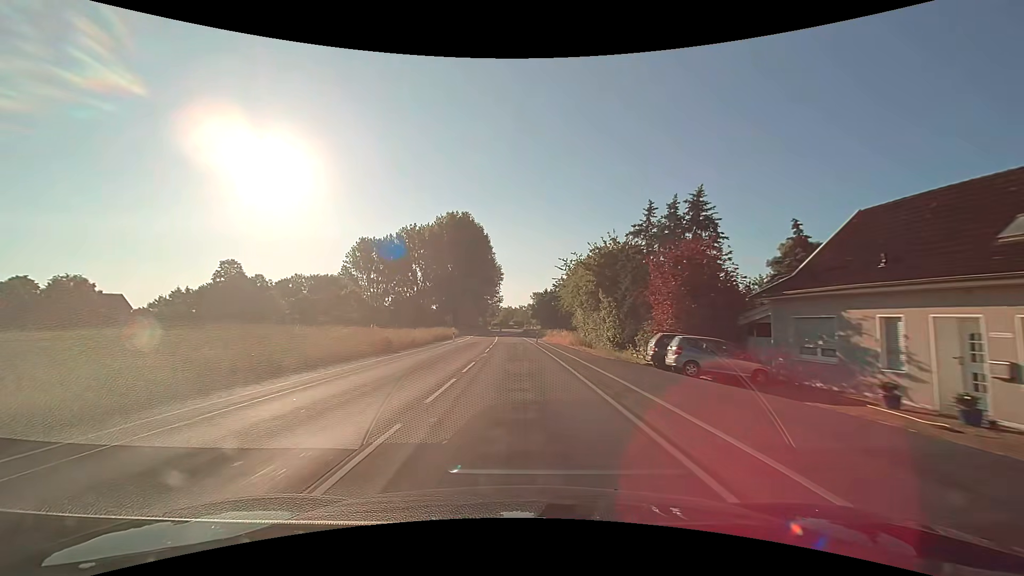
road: secondary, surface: asphalt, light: Day
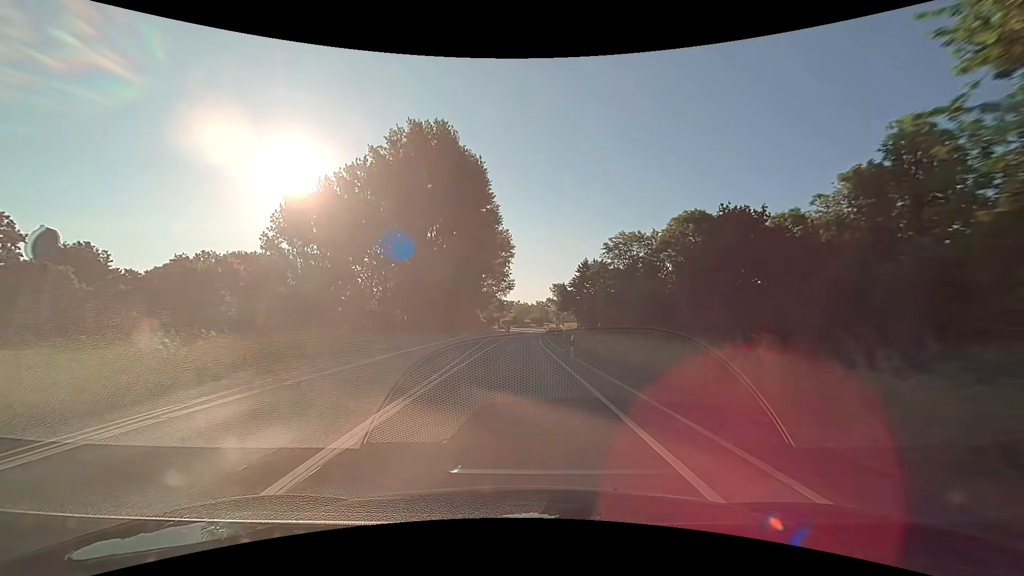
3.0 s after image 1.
(-1.1, +62.8) m; -2°
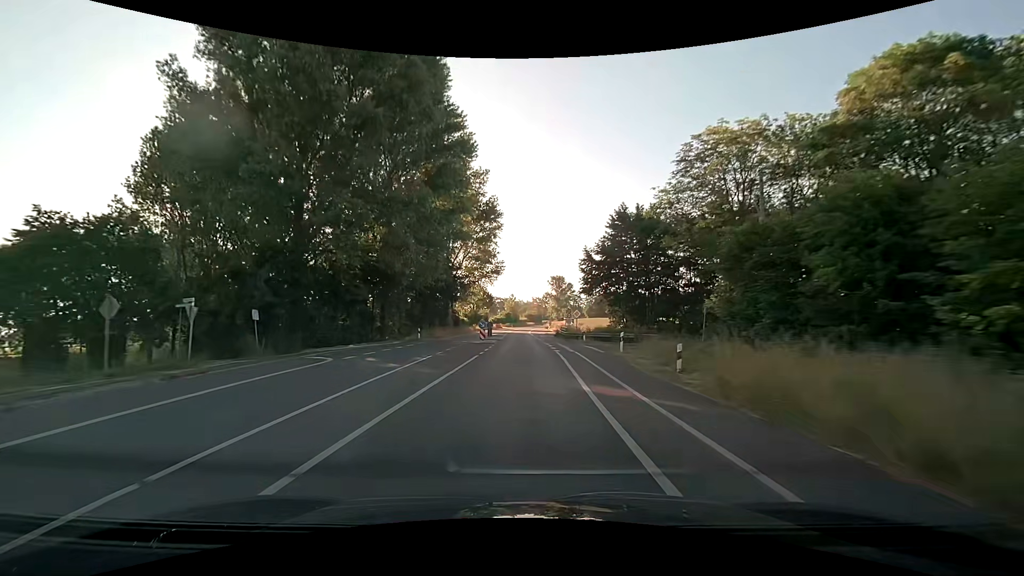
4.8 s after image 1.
(+0.2, +37.7) m; +1°
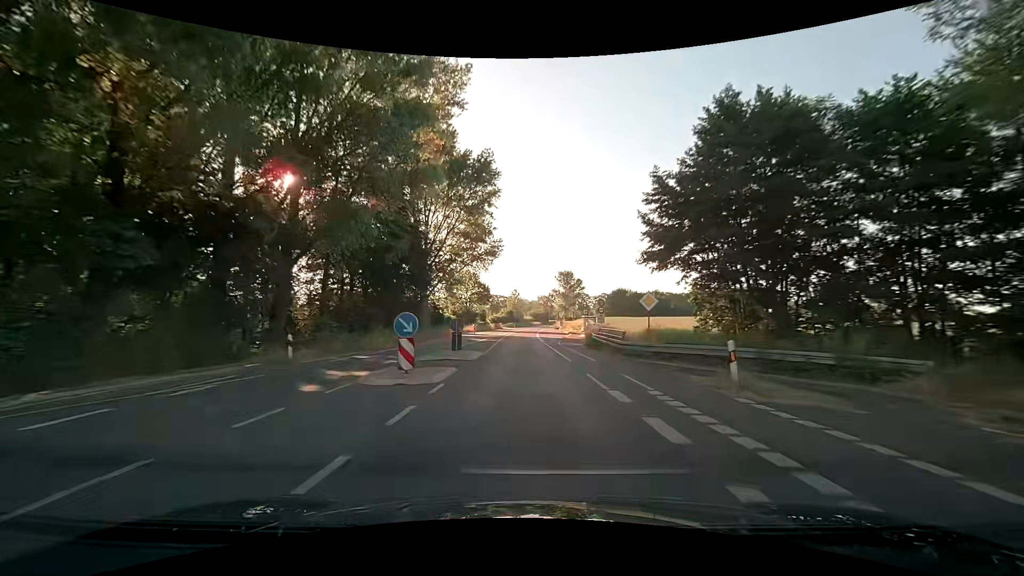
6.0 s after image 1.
(-0.1, +25.1) m; -1°
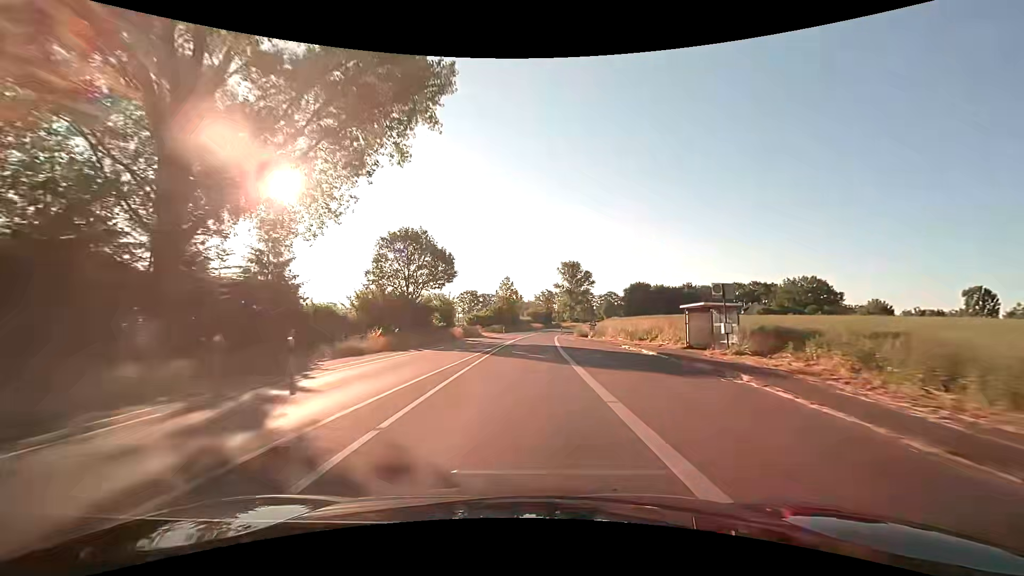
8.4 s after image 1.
(+0.4, +50.2) m; +1°
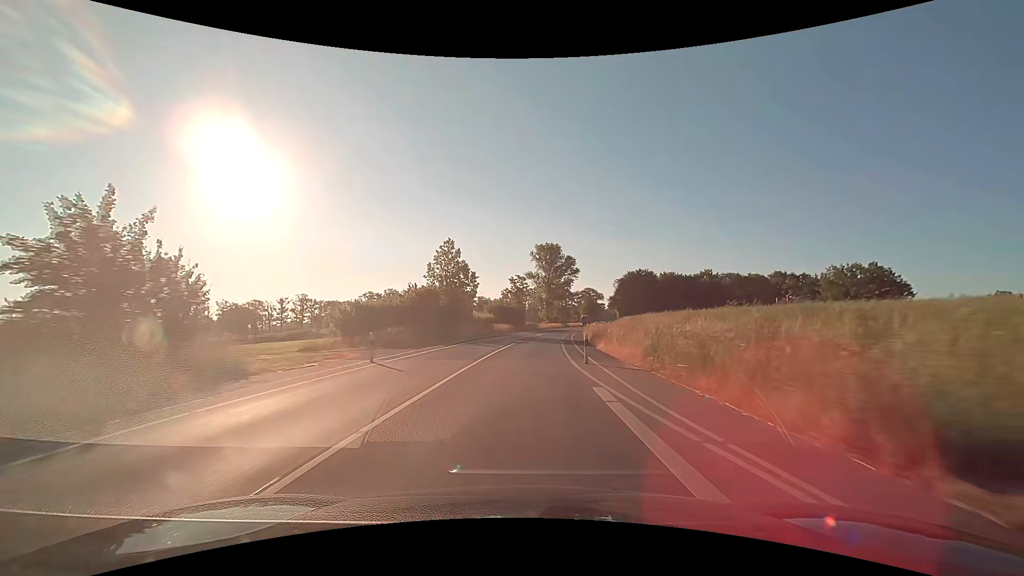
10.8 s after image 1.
(+1.3, +50.0) m; +3°
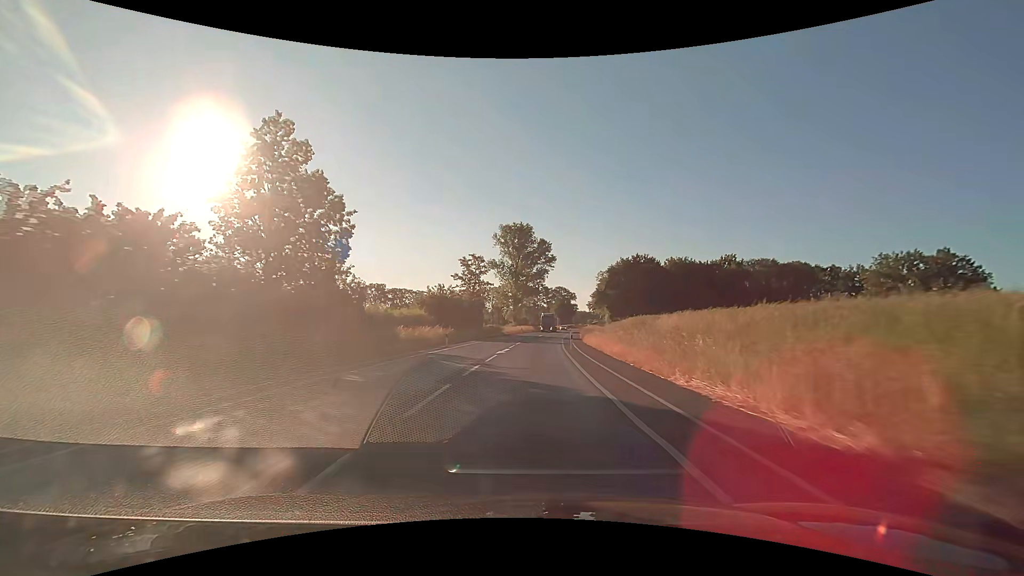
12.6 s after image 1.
(+1.4, +37.4) m; +4°
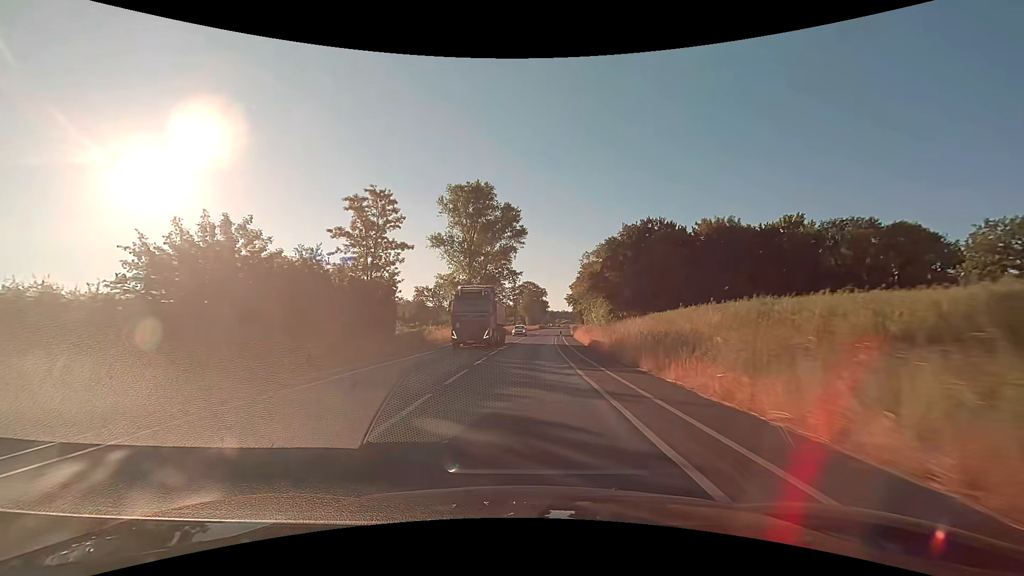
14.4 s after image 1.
(+1.3, +37.4) m; +4°
(0, +10) (0, +20) (0, +30) (+1, +40) (+1, +50) (+2, +60) (+3, +70) (+3, +80) (+4, +90) (+5, +100) m
